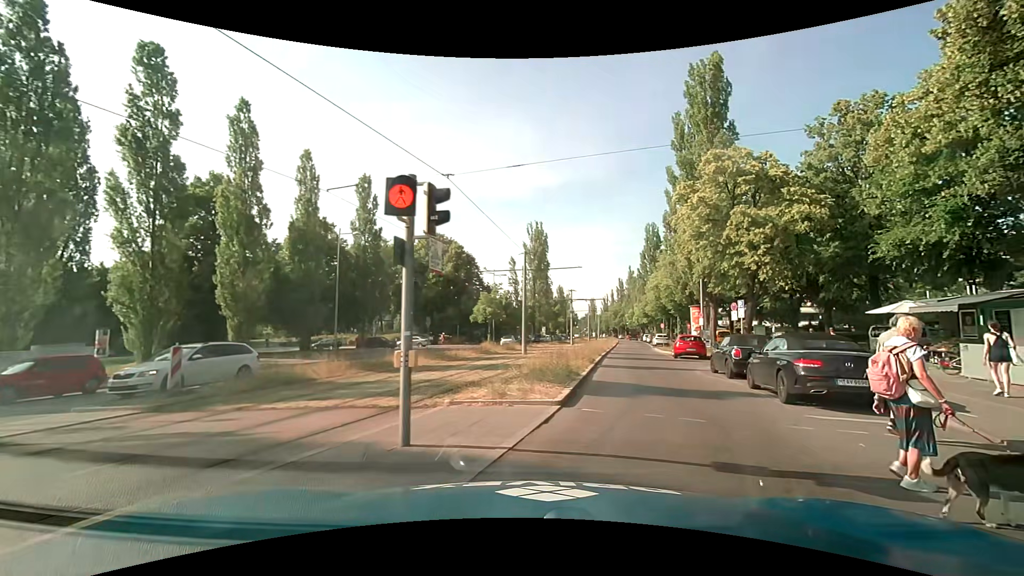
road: secondary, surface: asphalt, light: Day
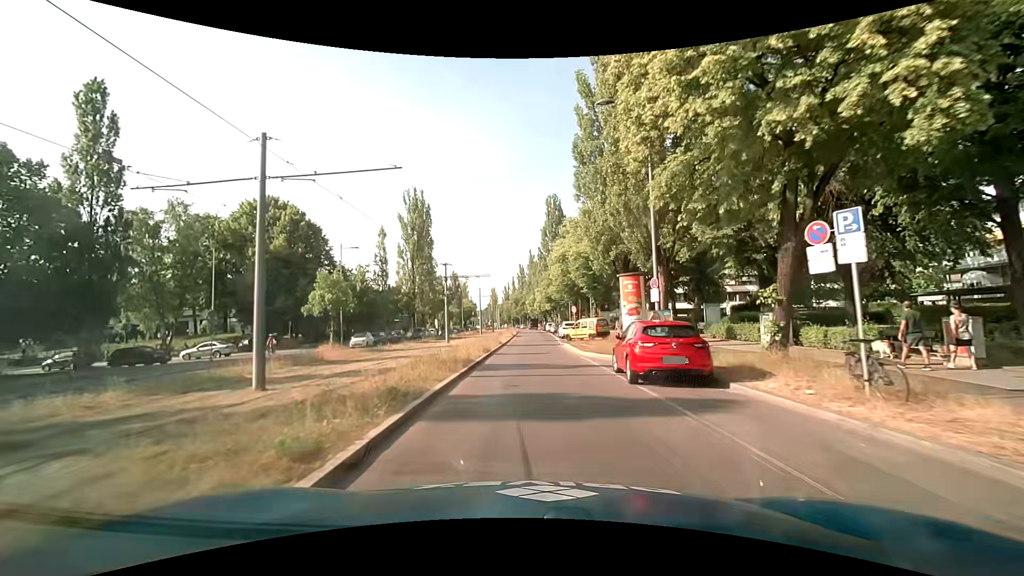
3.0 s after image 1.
(+4.1, +20.3) m; +11°
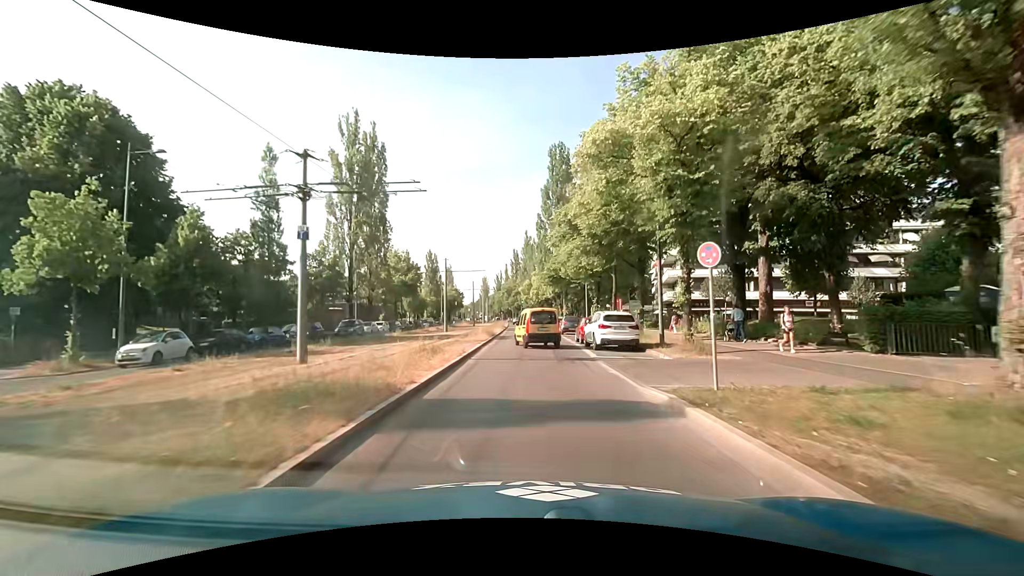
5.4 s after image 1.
(0.0, +27.5) m; +1°
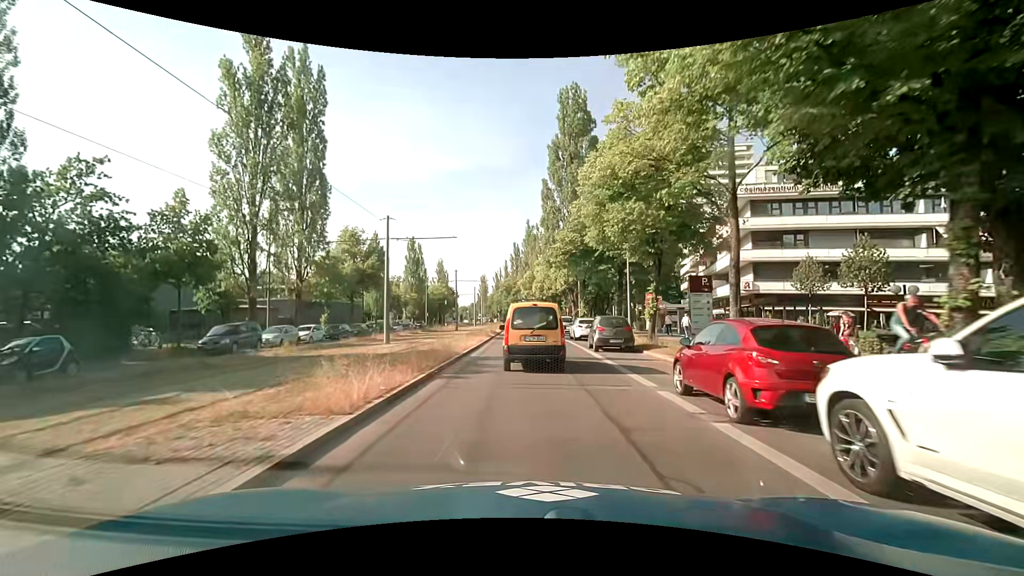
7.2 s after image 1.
(-0.2, +19.7) m; 0°
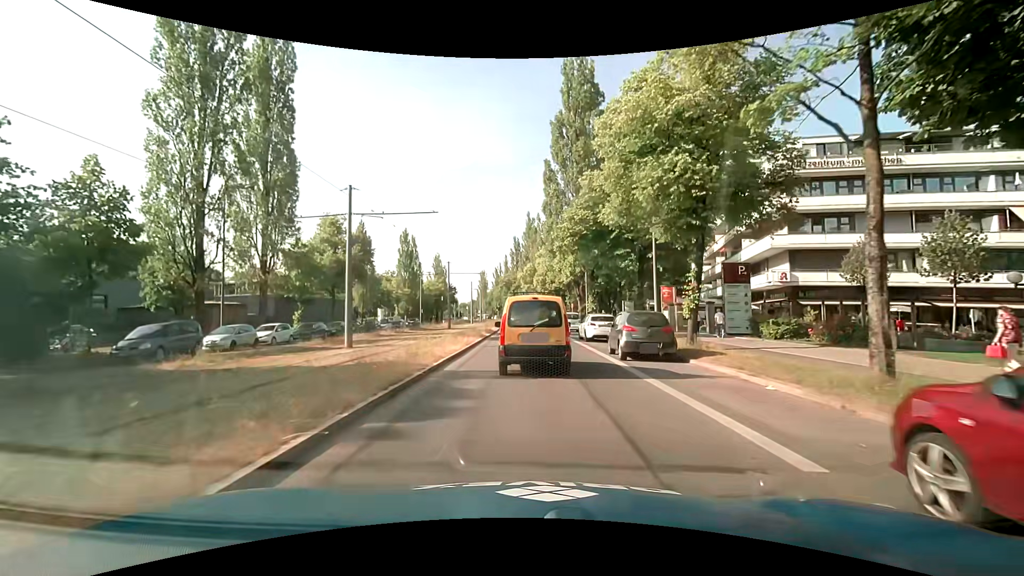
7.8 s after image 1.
(0.0, +5.8) m; 0°
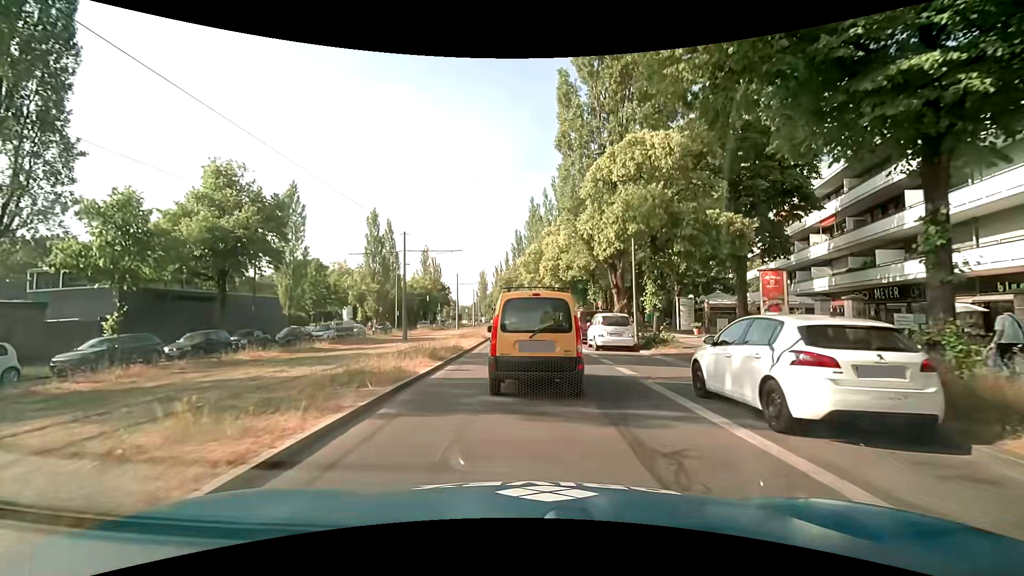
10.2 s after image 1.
(-0.3, +19.3) m; -1°
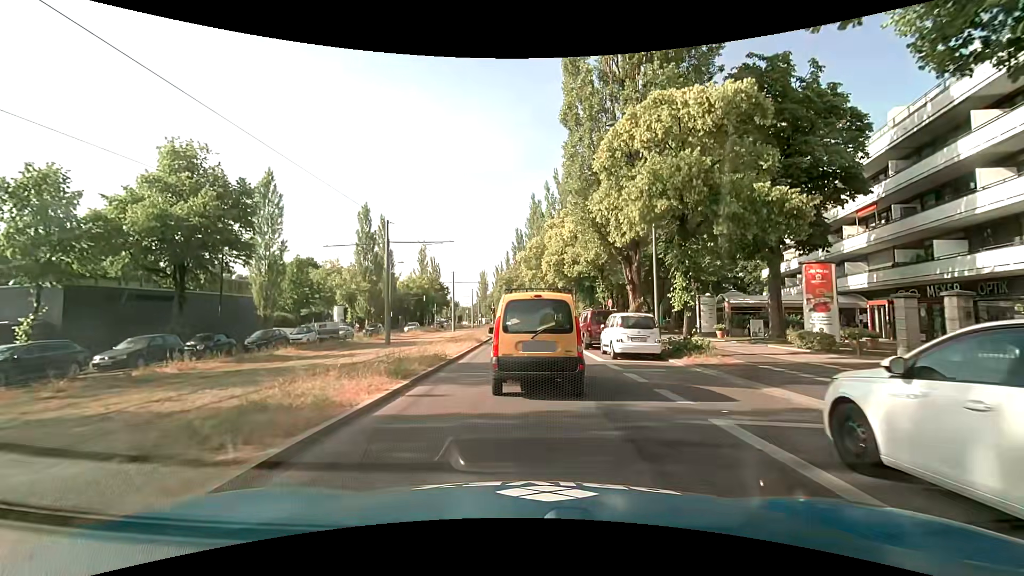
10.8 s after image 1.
(0.0, +4.1) m; 0°
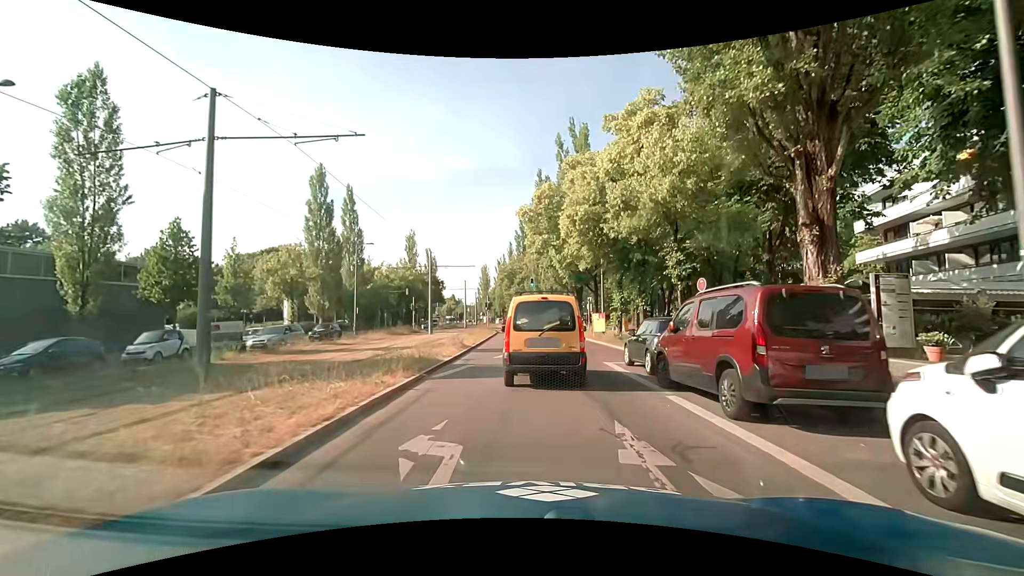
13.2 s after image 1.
(-0.1, +16.3) m; 0°
